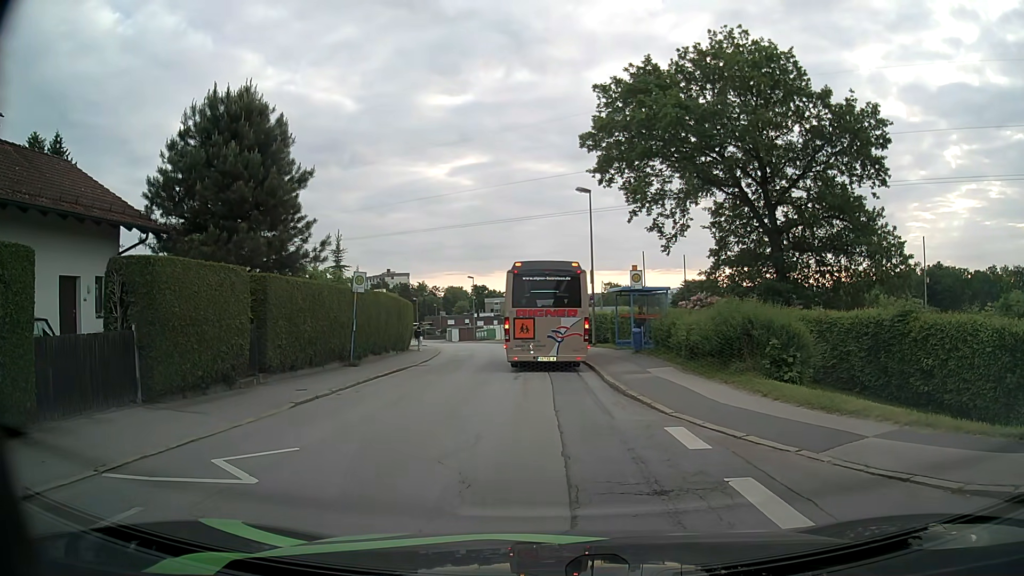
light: Day
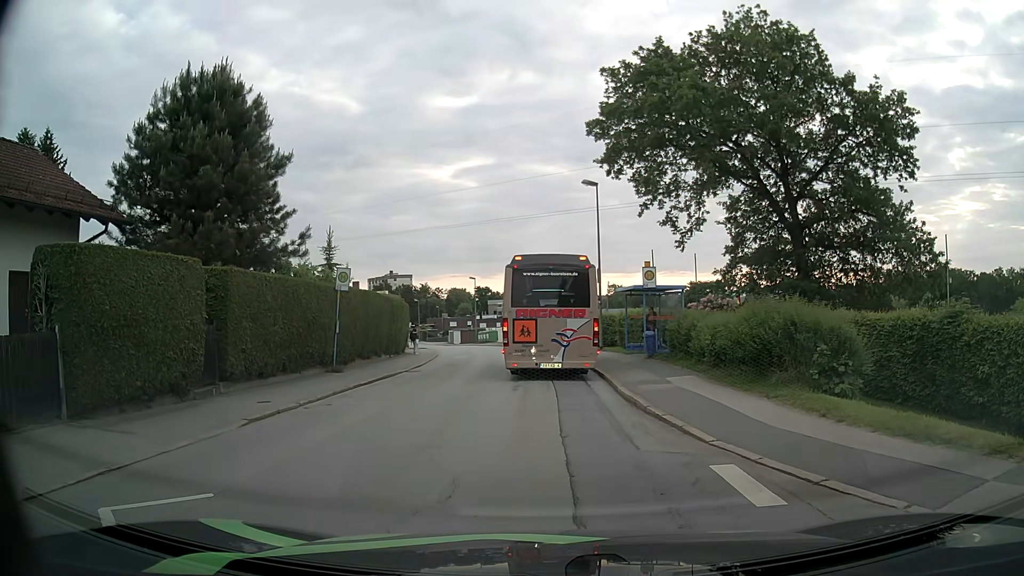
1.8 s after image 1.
(0.0, +2.4) m; 0°
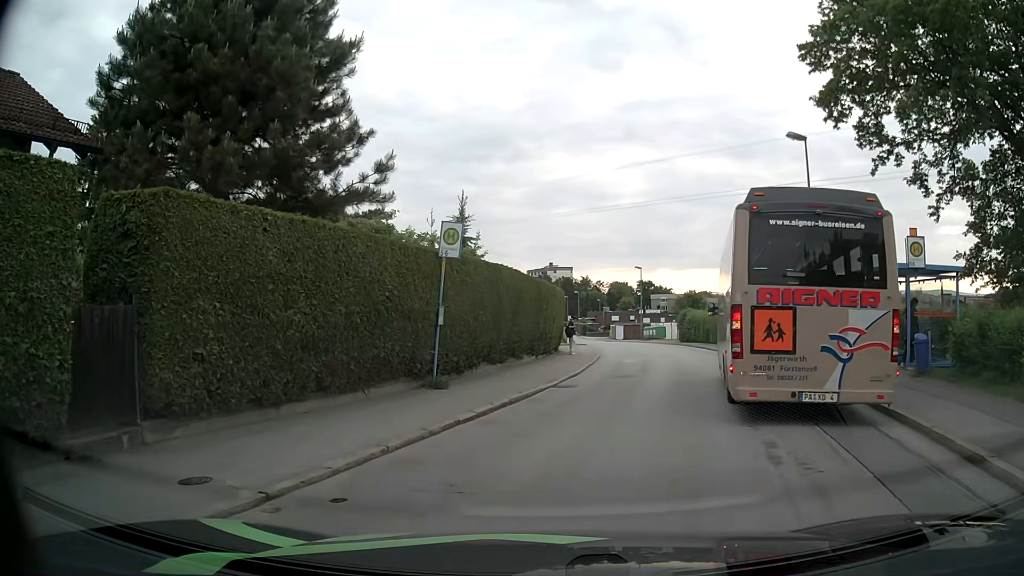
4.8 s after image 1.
(-1.1, +8.1) m; -15°
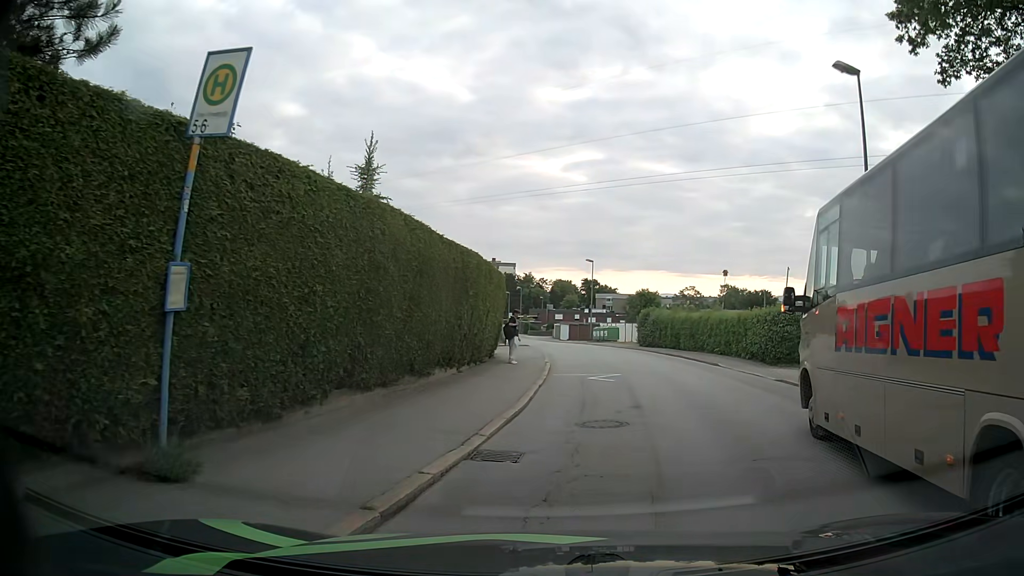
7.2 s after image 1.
(+0.2, +8.3) m; +6°
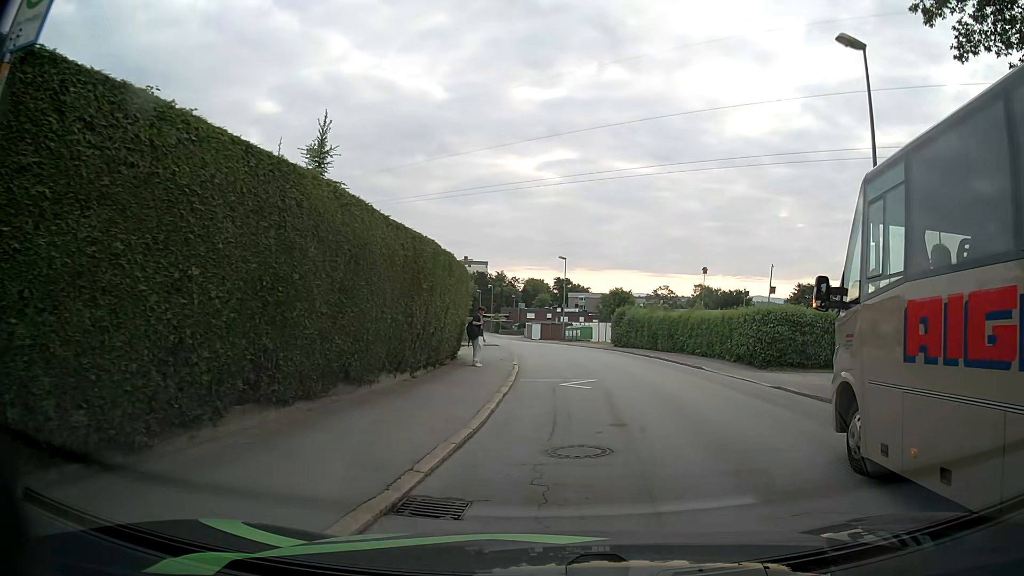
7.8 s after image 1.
(0.0, +2.0) m; +2°
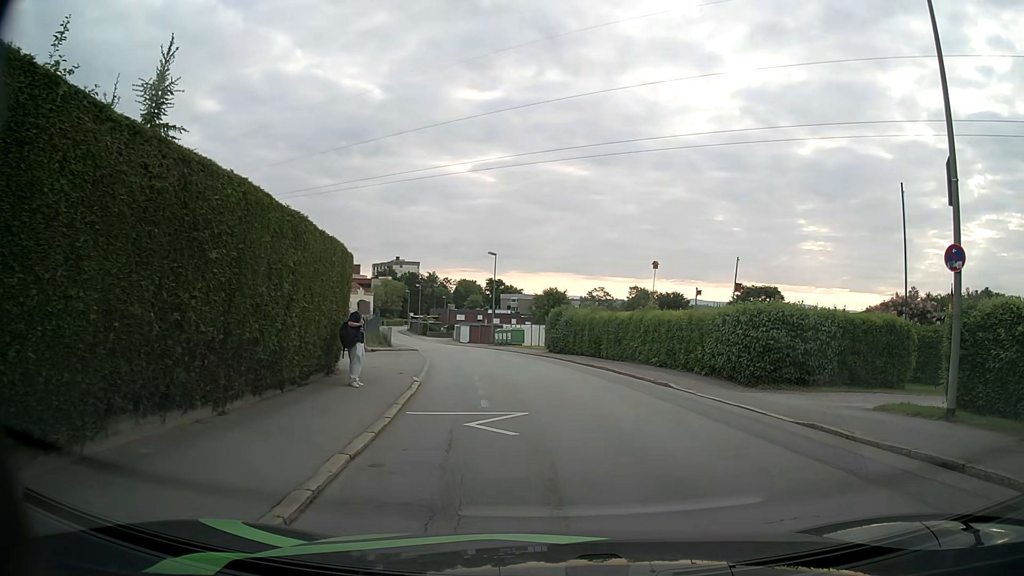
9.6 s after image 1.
(+0.3, +5.8) m; +5°
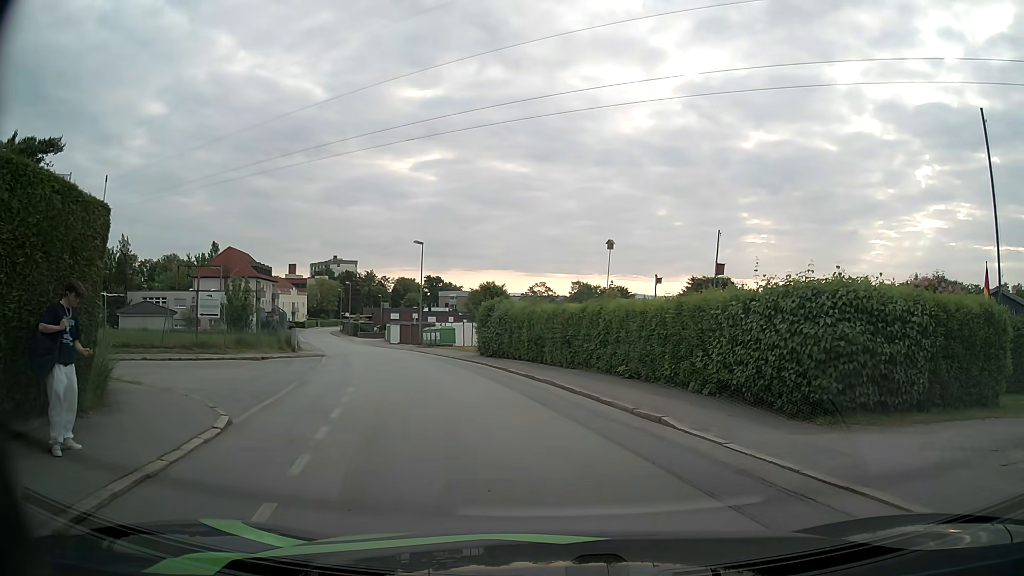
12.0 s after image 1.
(+0.5, +7.3) m; +7°
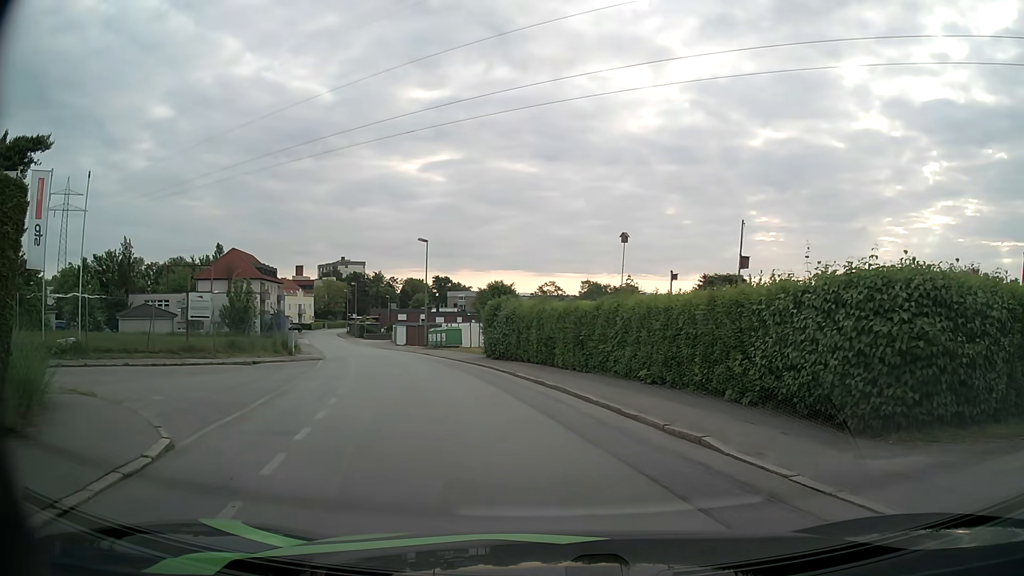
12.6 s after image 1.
(0.0, +2.0) m; -1°
(-1, +10) (-3, +20) (-5, +29) (-9, +39) (-13, +48) (-16, +57) (-20, +66) (-24, +76) (-28, +85) (-32, +94) m
